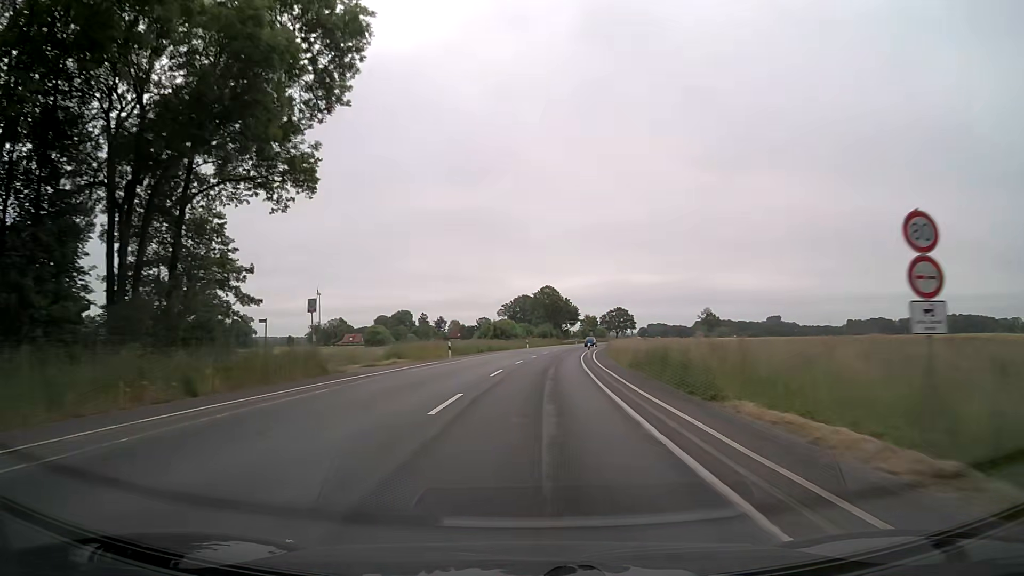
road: secondary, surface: asphalt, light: Day
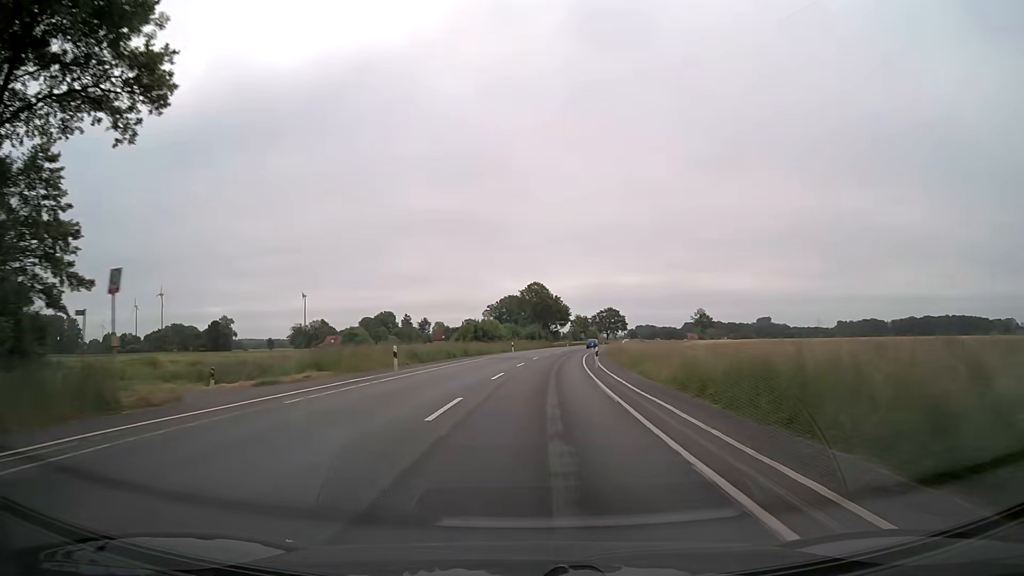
(+0.2, +12.7) m; +1°
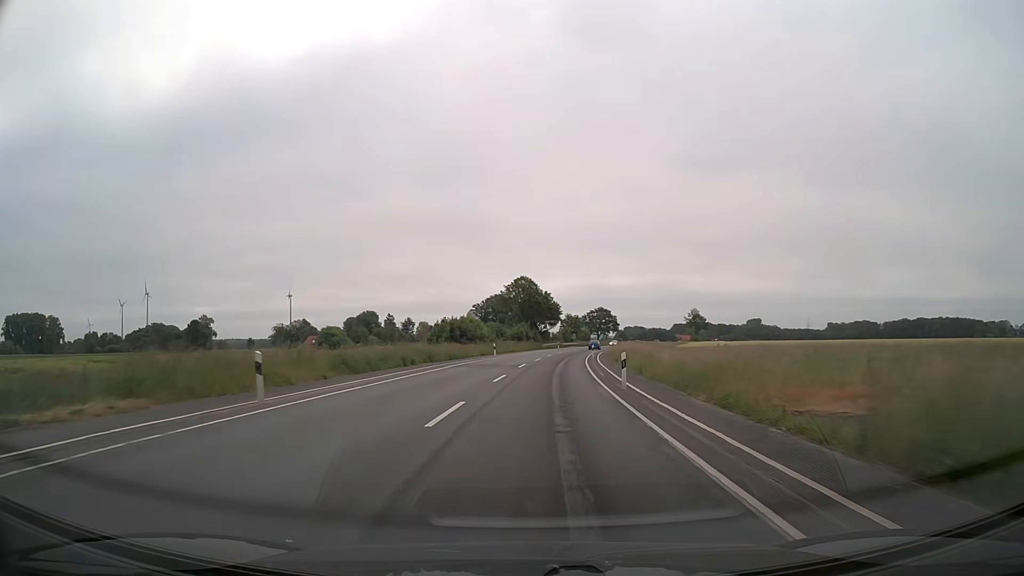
(+0.1, +12.7) m; +1°
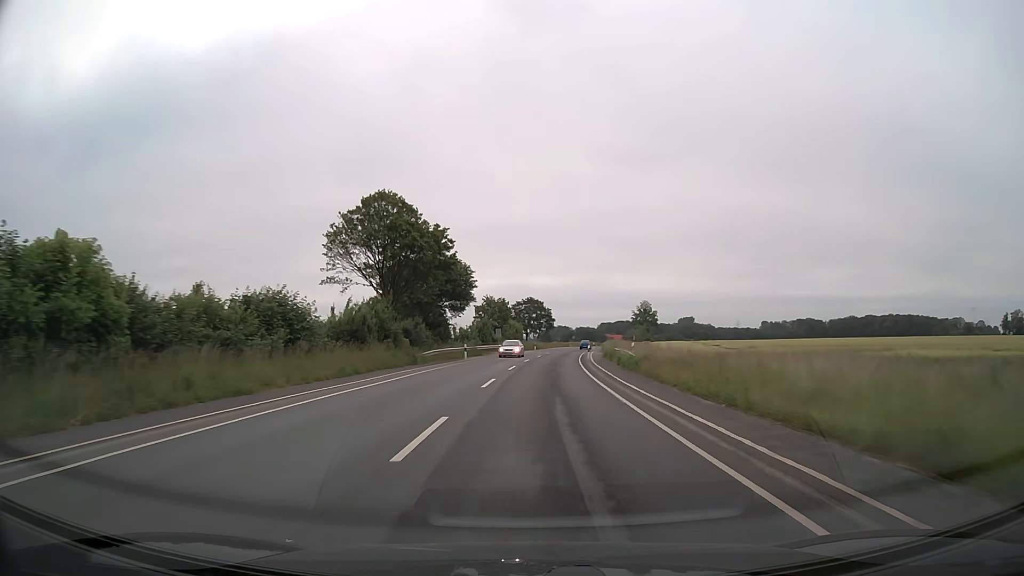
(+3.3, +63.2) m; +6°
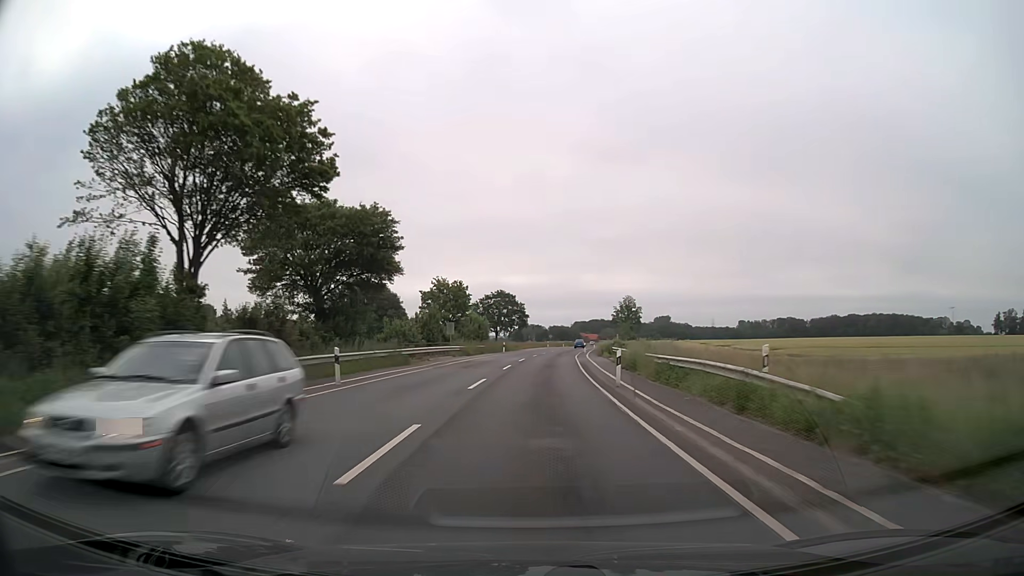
(+0.6, +25.3) m; +3°
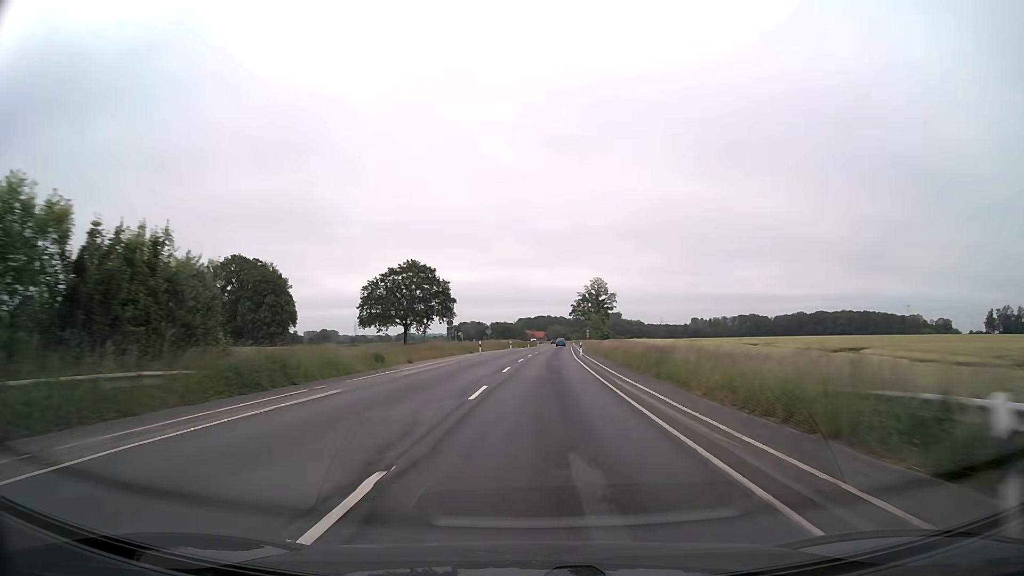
(+2.5, +63.4) m; +5°
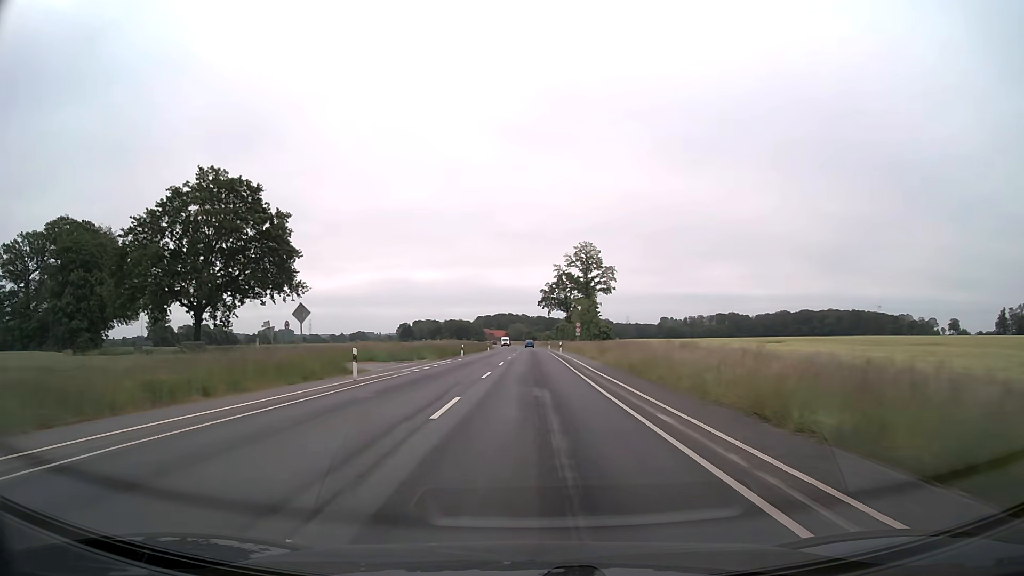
(+2.3, +63.5) m; +3°
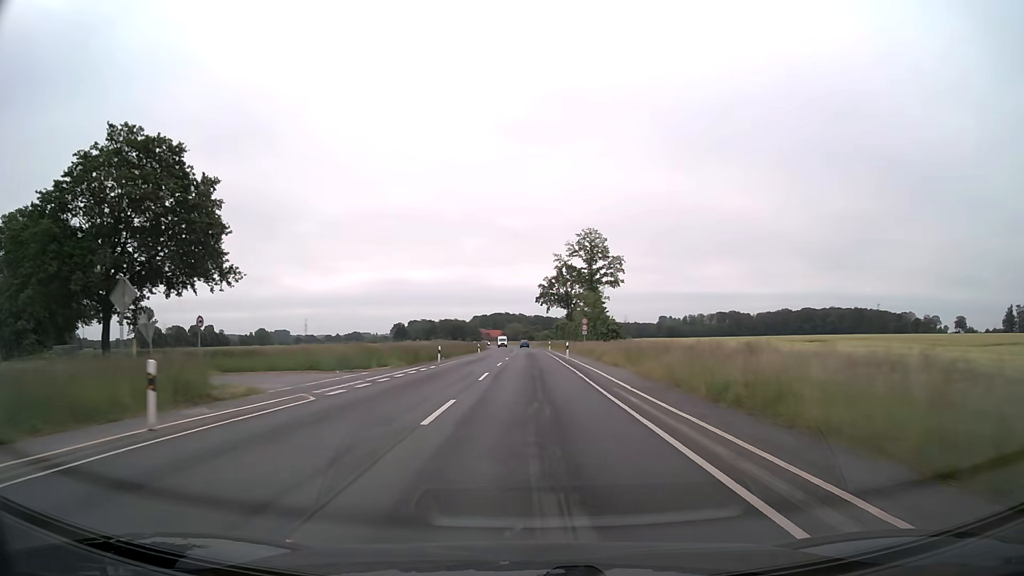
(0.0, +12.7) m; 0°
(0, +10) (0, +20) (0, +30) (0, +40) (0, +50) (0, +60) (0, +70) (0, +80) (0, +90) (0, +100) m
